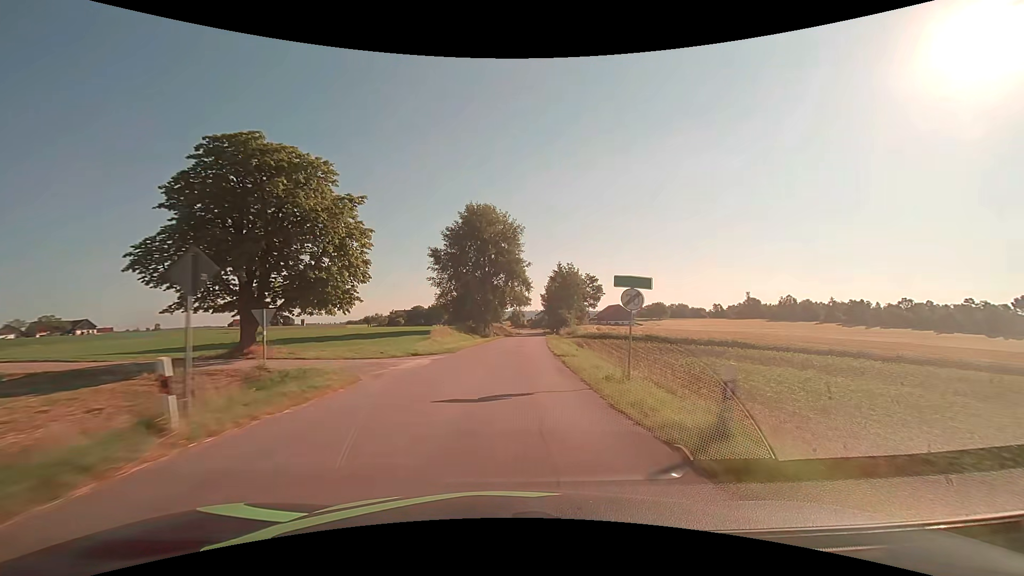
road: tertiary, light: Day
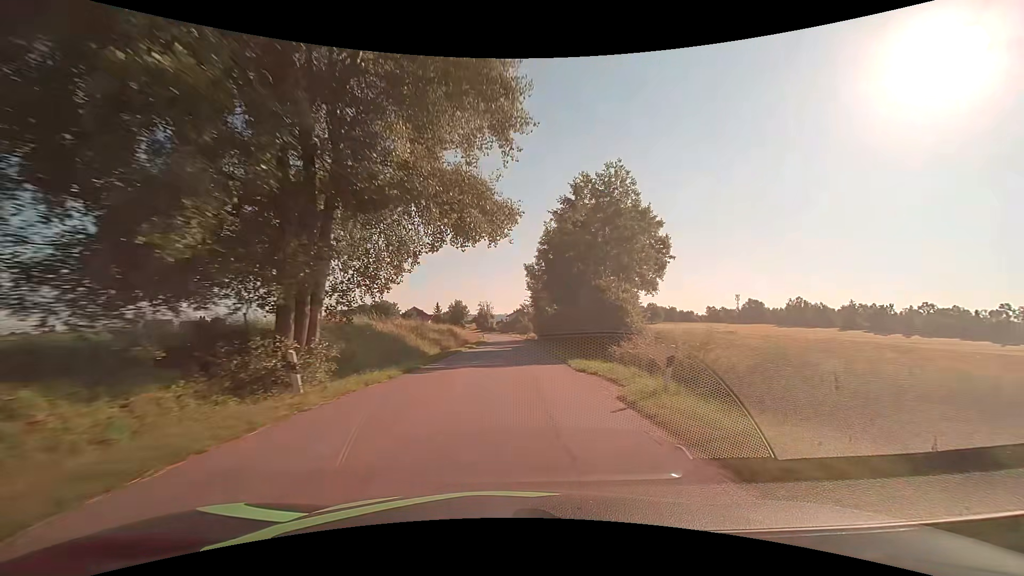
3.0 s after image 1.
(+2.1, +53.5) m; +4°
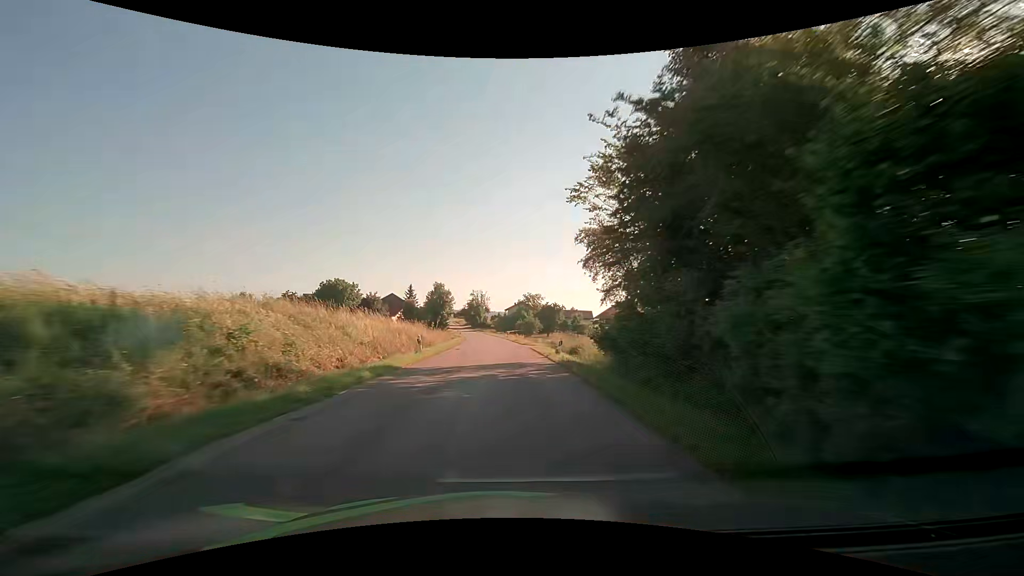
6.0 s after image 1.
(+0.5, +53.8) m; 0°
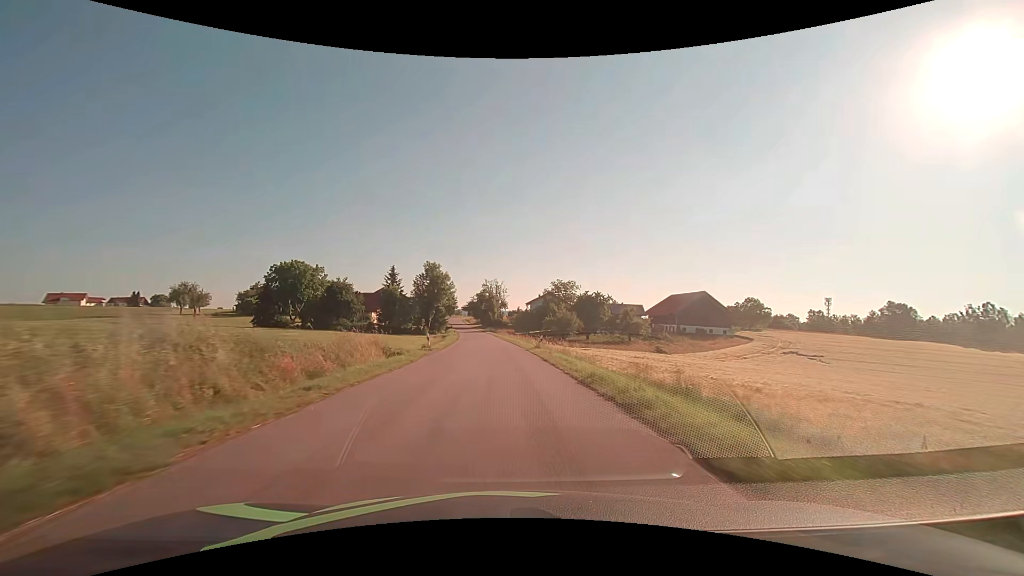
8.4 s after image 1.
(-0.7, +43.1) m; -2°
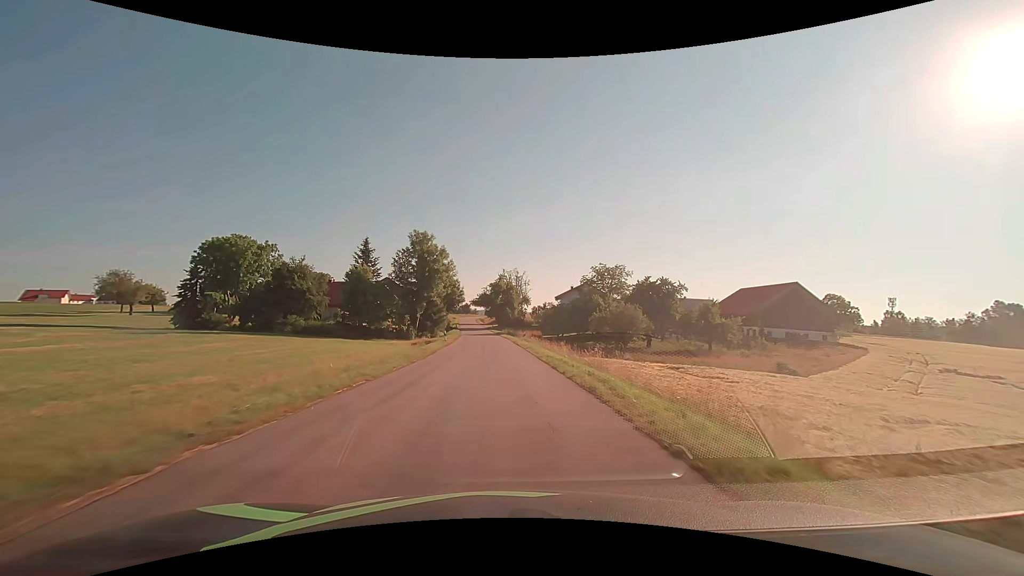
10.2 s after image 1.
(-0.6, +32.3) m; -2°
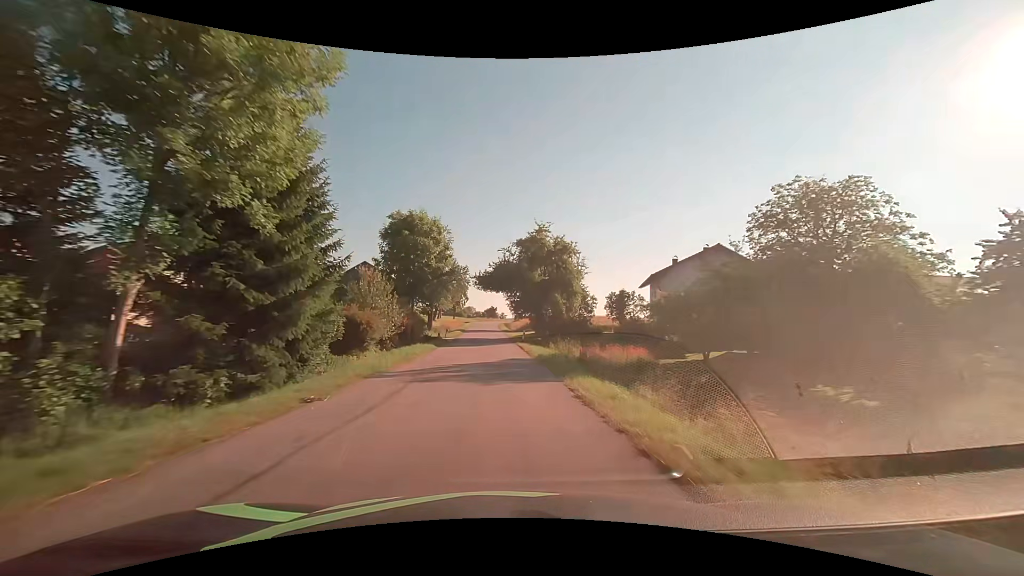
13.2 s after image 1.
(-1.5, +53.5) m; -4°
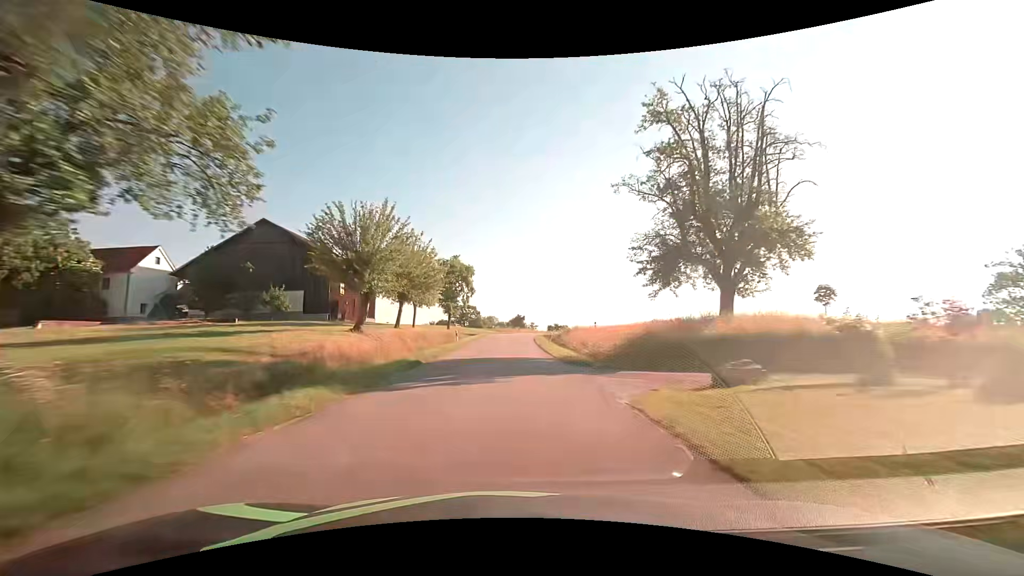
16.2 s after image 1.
(-1.7, +52.8) m; -3°
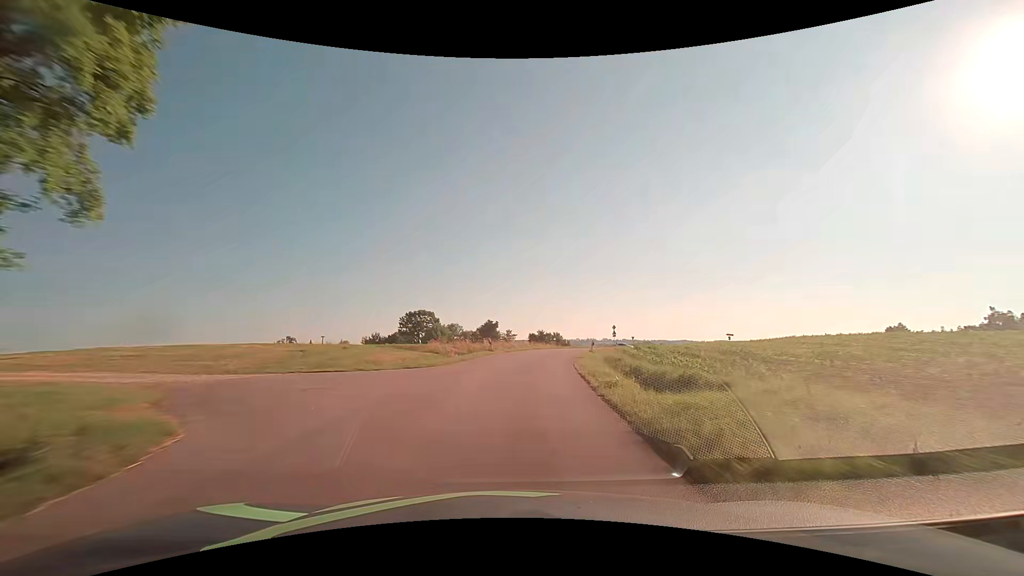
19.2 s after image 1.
(+0.9, +52.5) m; +3°
(0, +10) (+1, +20) (+2, +30) (+4, +40) (+7, +49) (+11, +58) (+15, +68) (+20, +76) (+26, +85) (+32, +93) m
